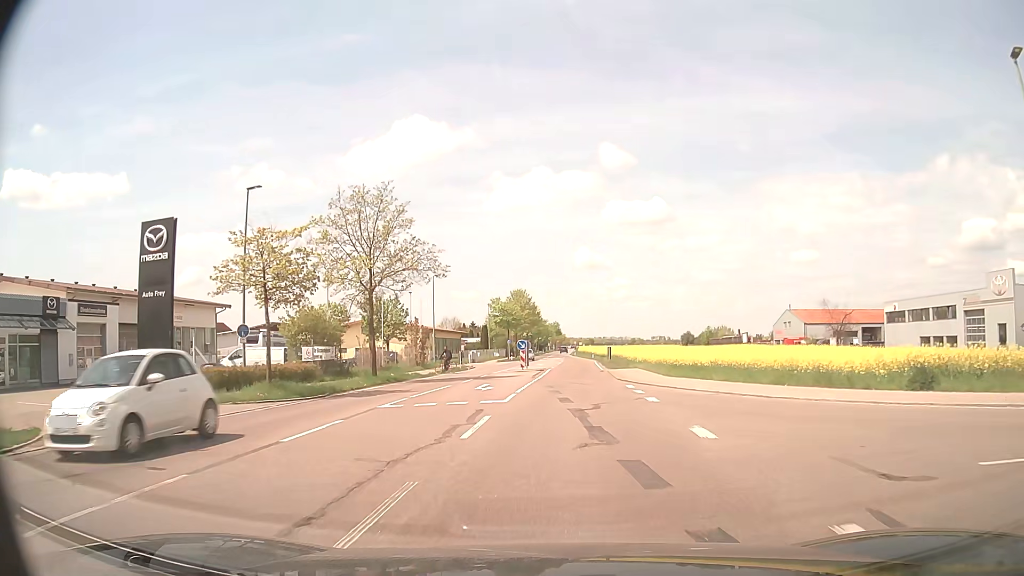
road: secondary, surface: asphalt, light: Day
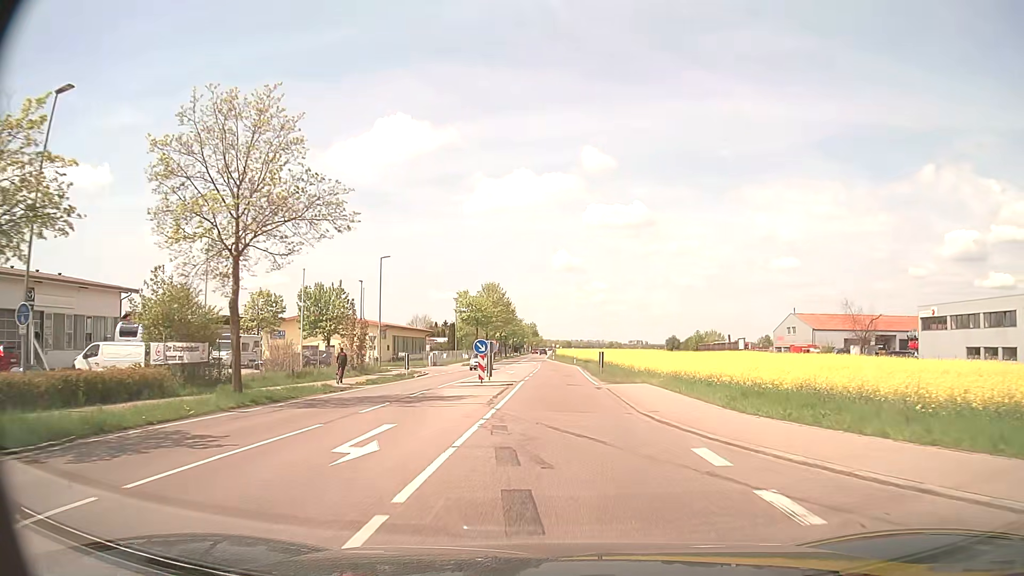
(+0.2, +13.5) m; +2°
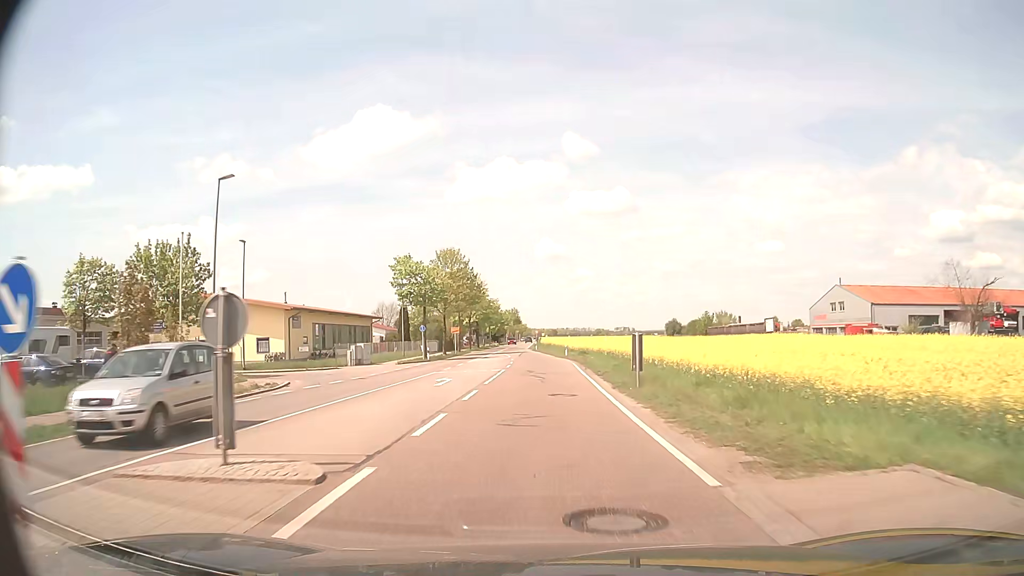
(+0.6, +25.0) m; +1°
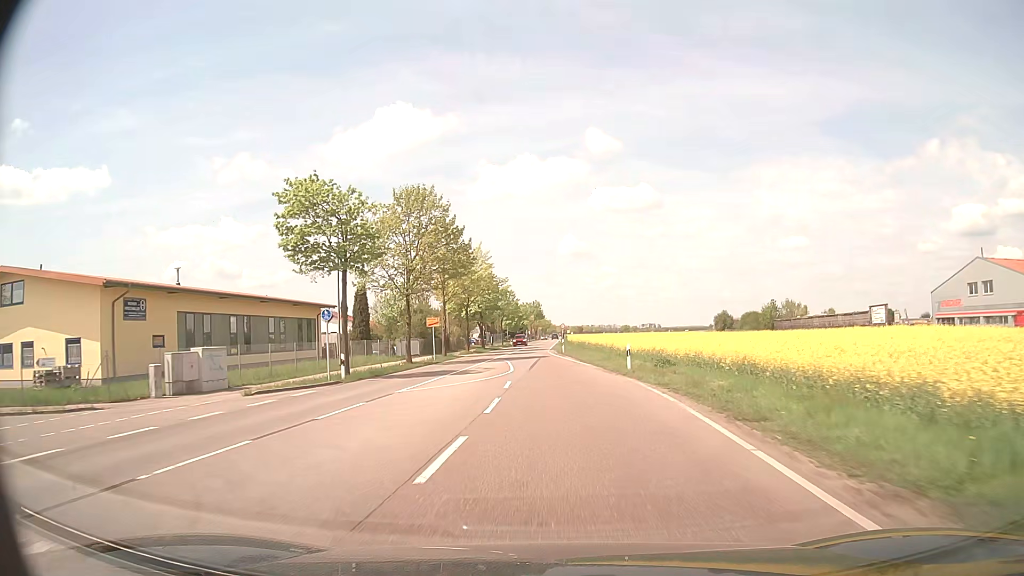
(-0.6, +28.4) m; -2°
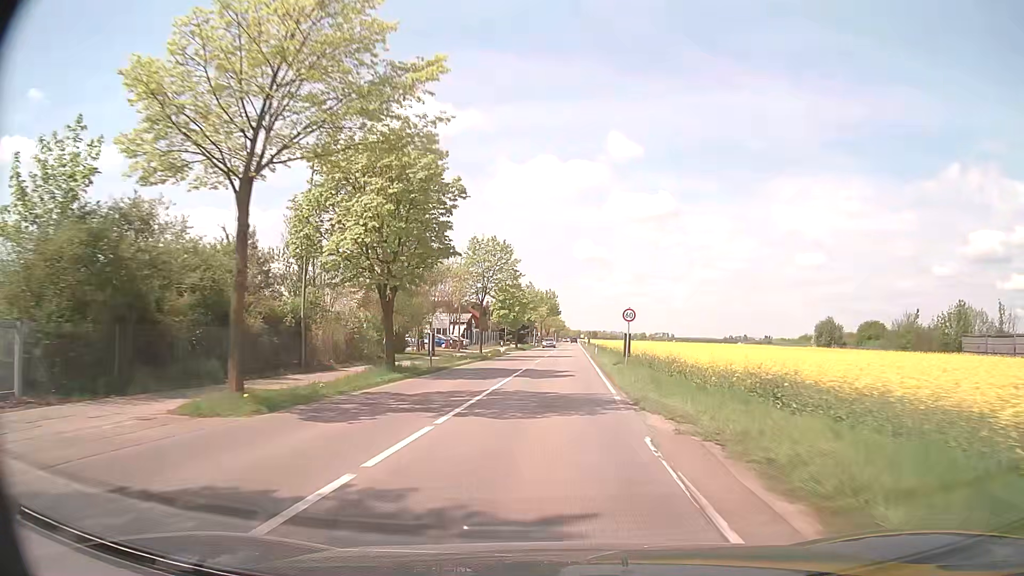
(-1.4, +52.2) m; -1°
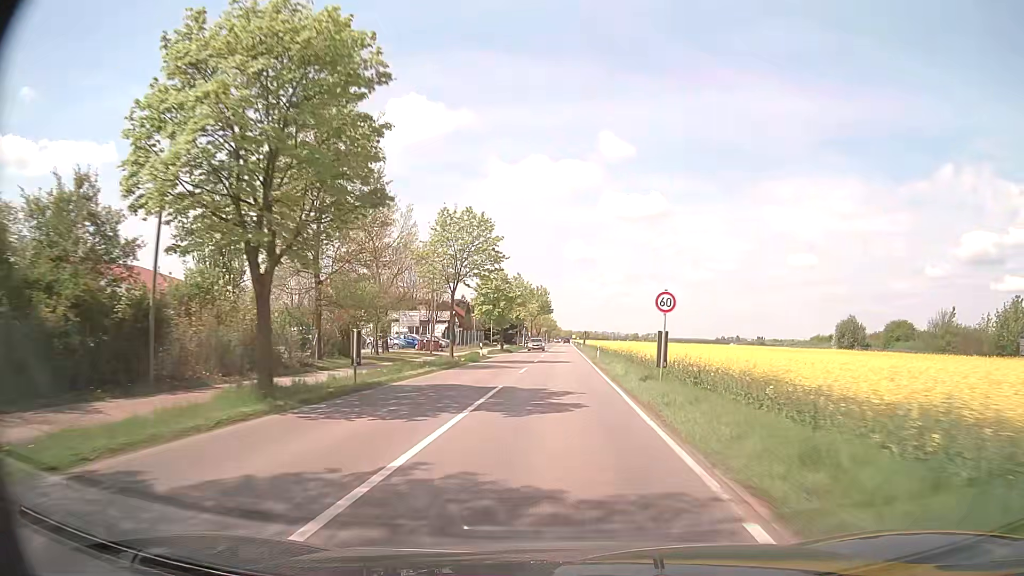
(+0.1, +10.9) m; +1°
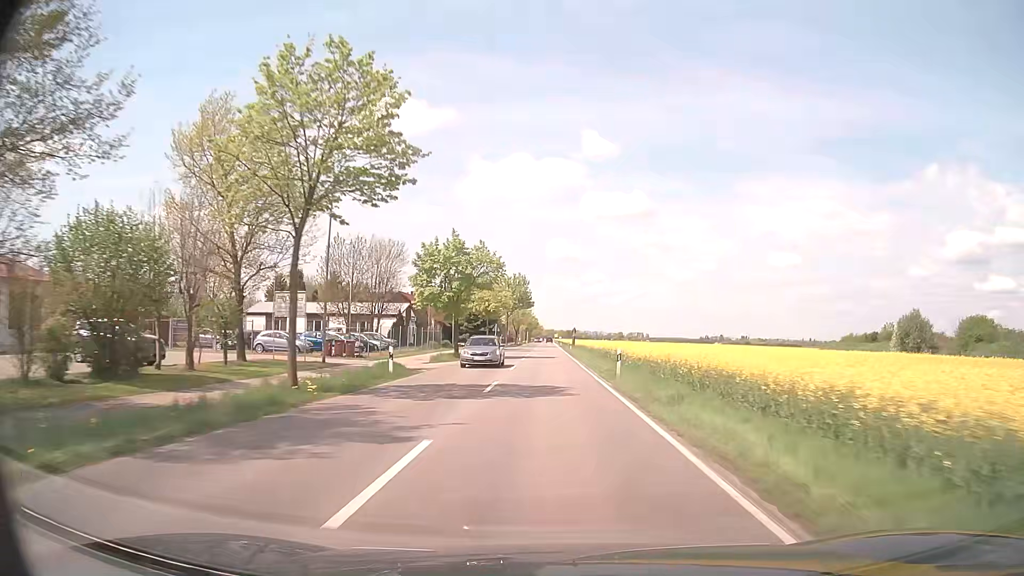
(+0.4, +22.0) m; +2°
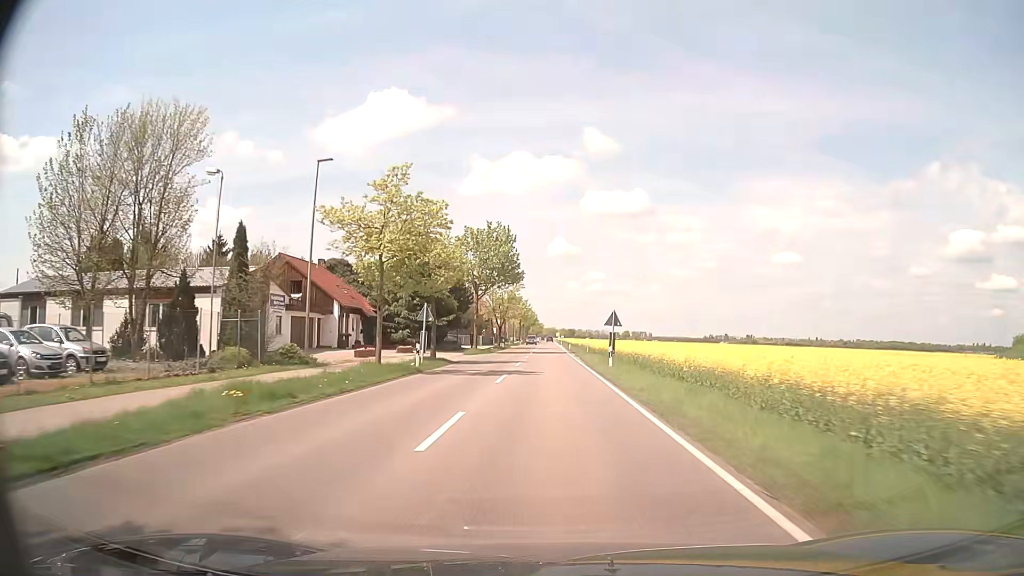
(+0.1, +44.8) m; 0°
(0, +10) (0, +20) (0, +30) (0, +40) (0, +50) (0, +60) (0, +70) (0, +80) (+1, +90) (+1, +100) m
